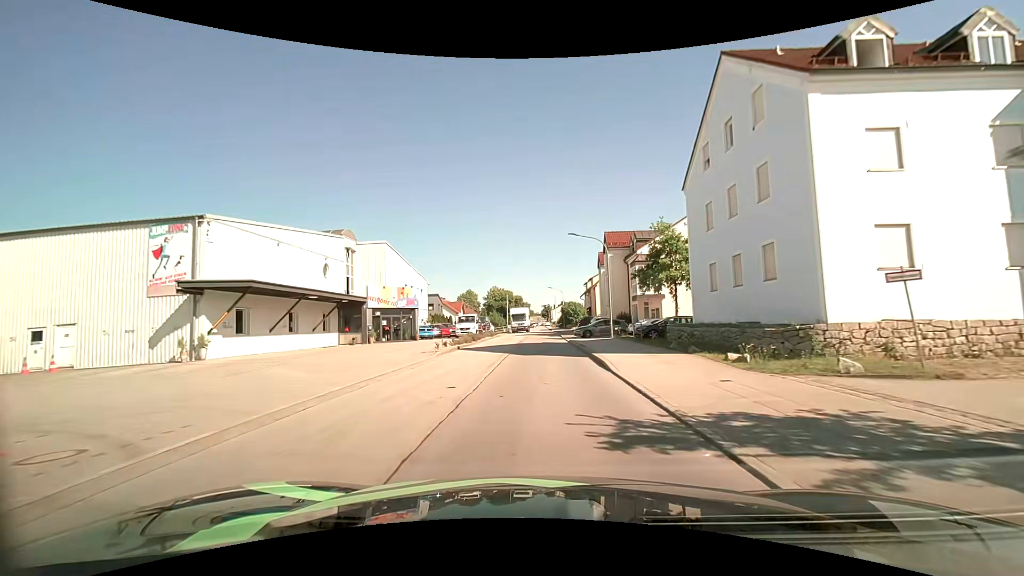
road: unclassified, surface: asphalt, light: Day
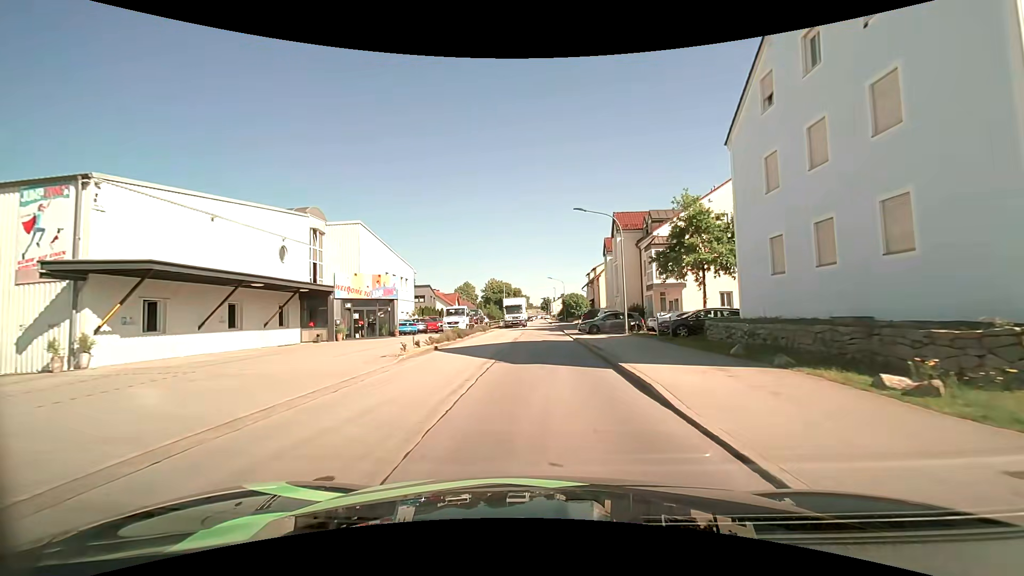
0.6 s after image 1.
(0.0, +6.1) m; 0°
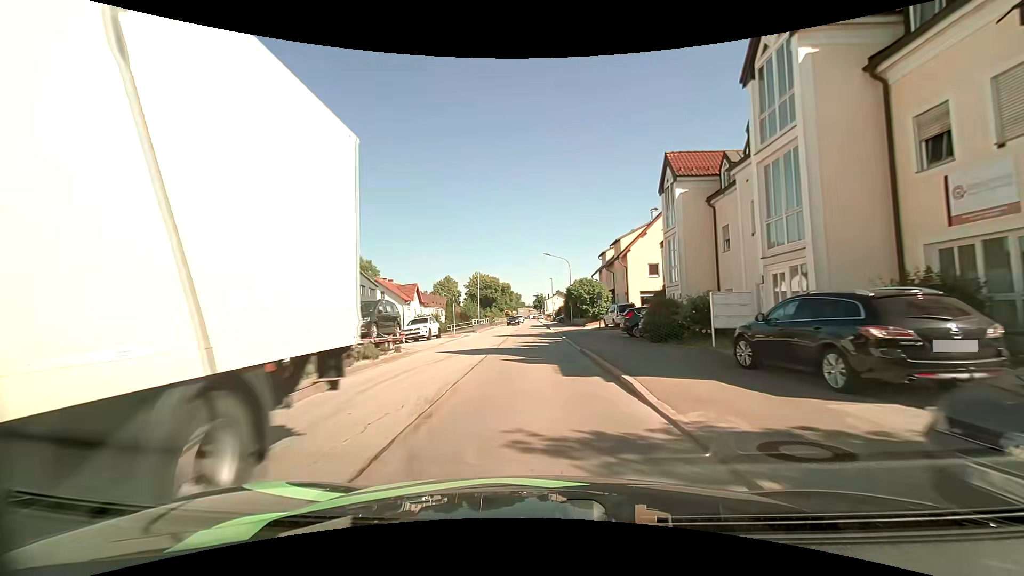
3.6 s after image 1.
(+0.3, +30.3) m; +1°
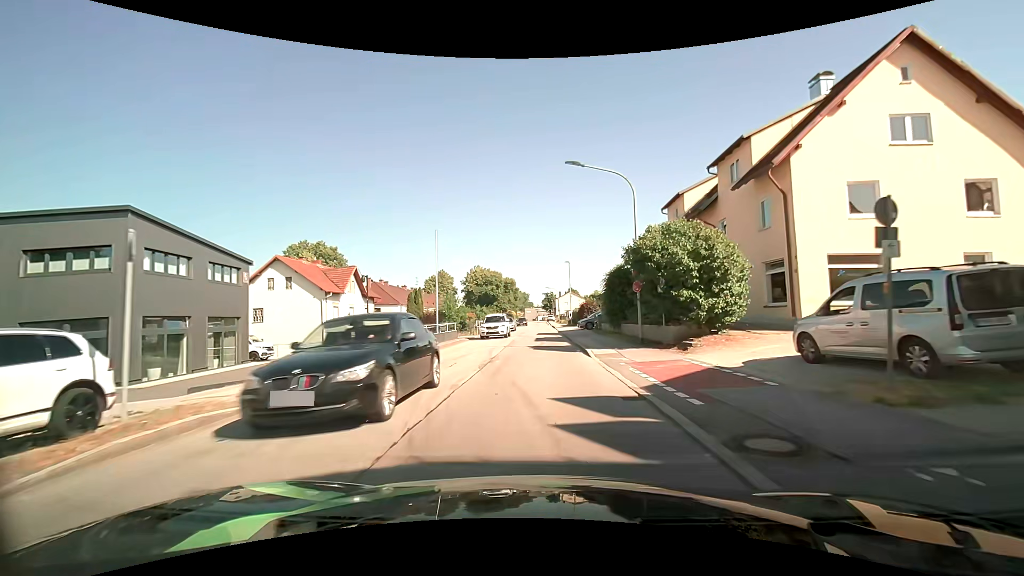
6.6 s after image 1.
(-0.2, +29.8) m; -1°
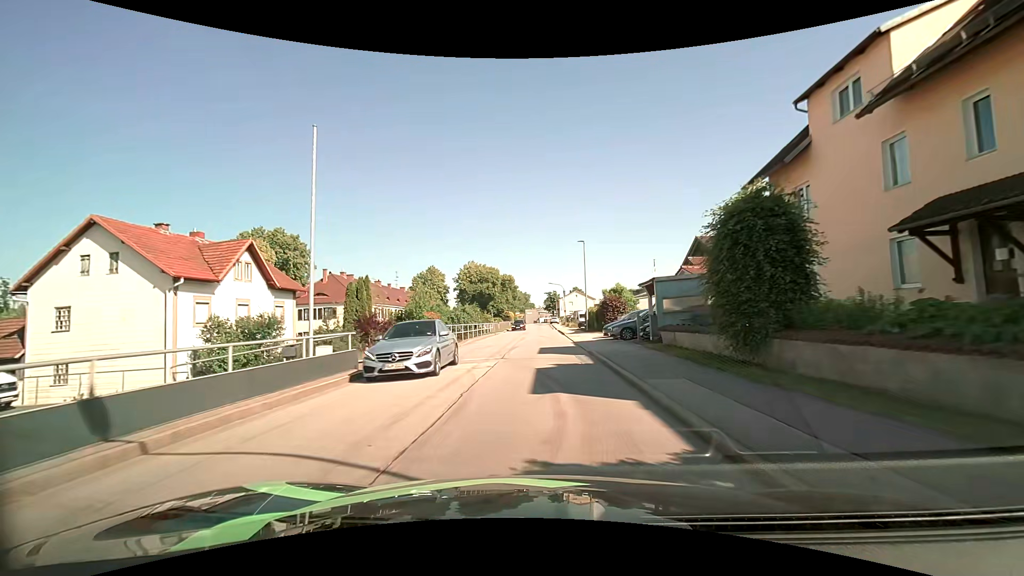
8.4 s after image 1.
(0.0, +18.3) m; 0°
(0, +10) (0, +20) (0, +30) (+1, +40) (+1, +50) (+1, +60) (+1, +70) (+1, +80) (+1, +90) (+1, +100) m
